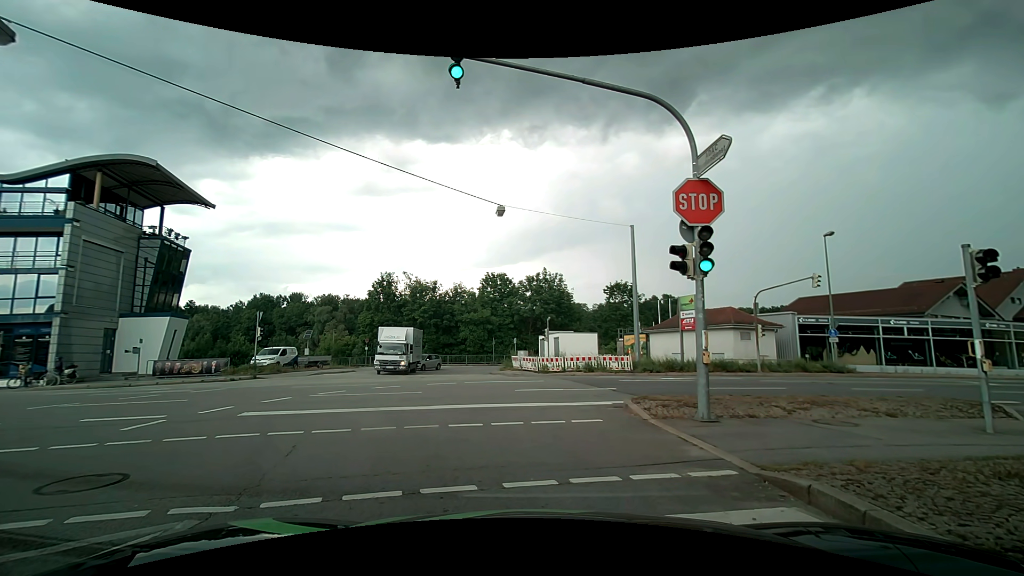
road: tertiary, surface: asphalt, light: Day
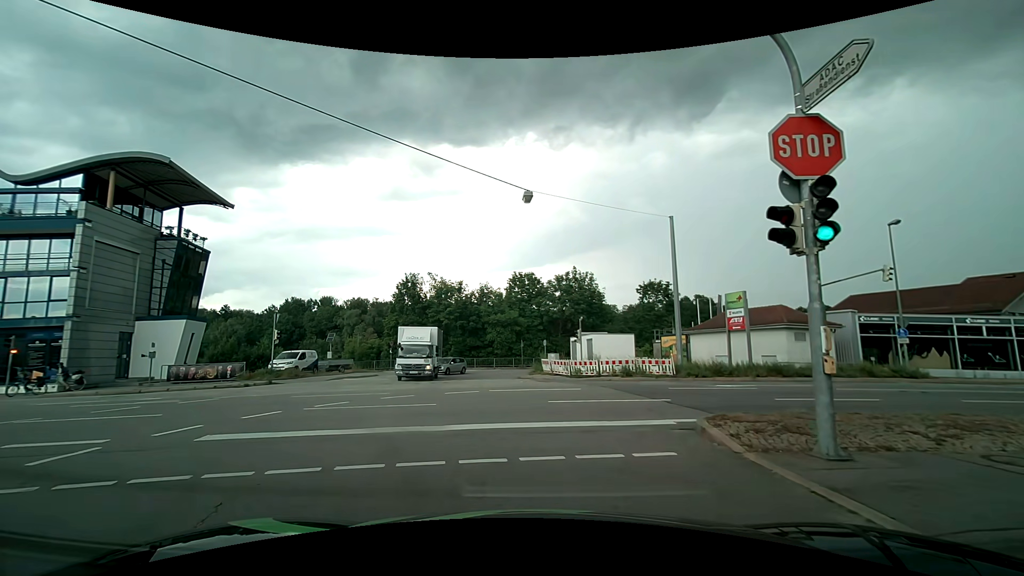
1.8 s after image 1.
(-0.1, +2.7) m; -3°
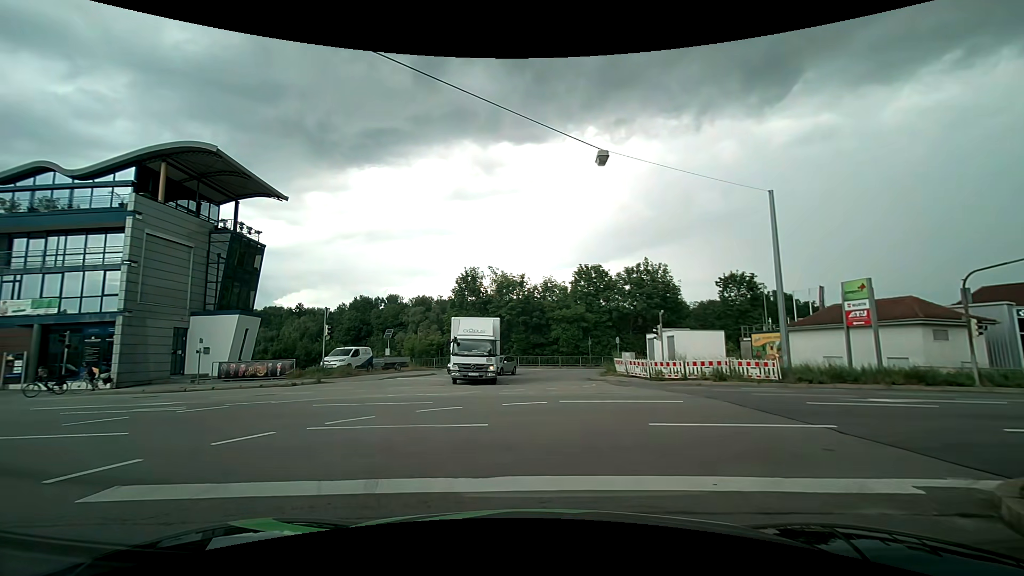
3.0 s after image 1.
(-0.3, +3.7) m; -8°
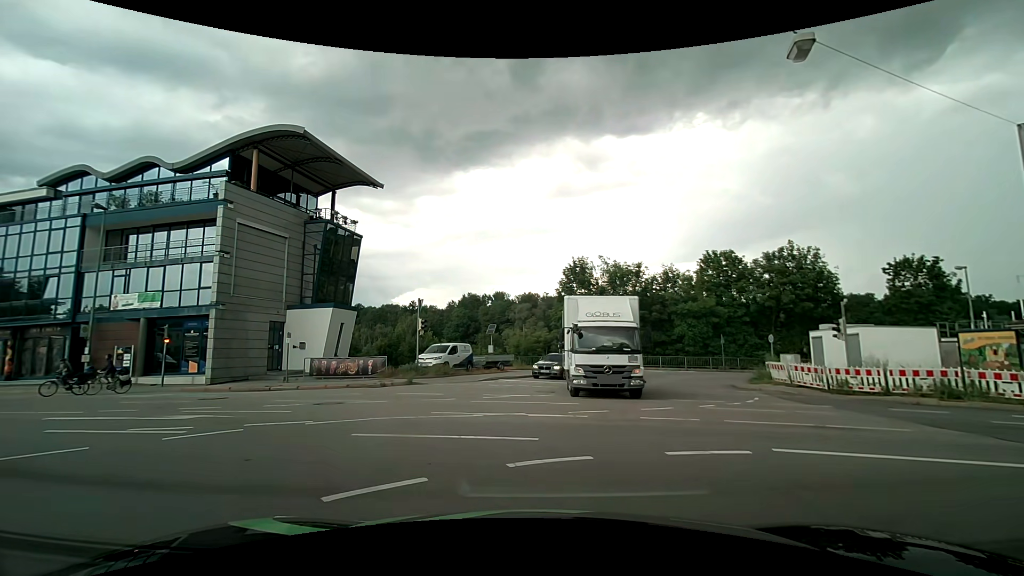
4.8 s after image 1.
(-0.4, +4.9) m; -12°
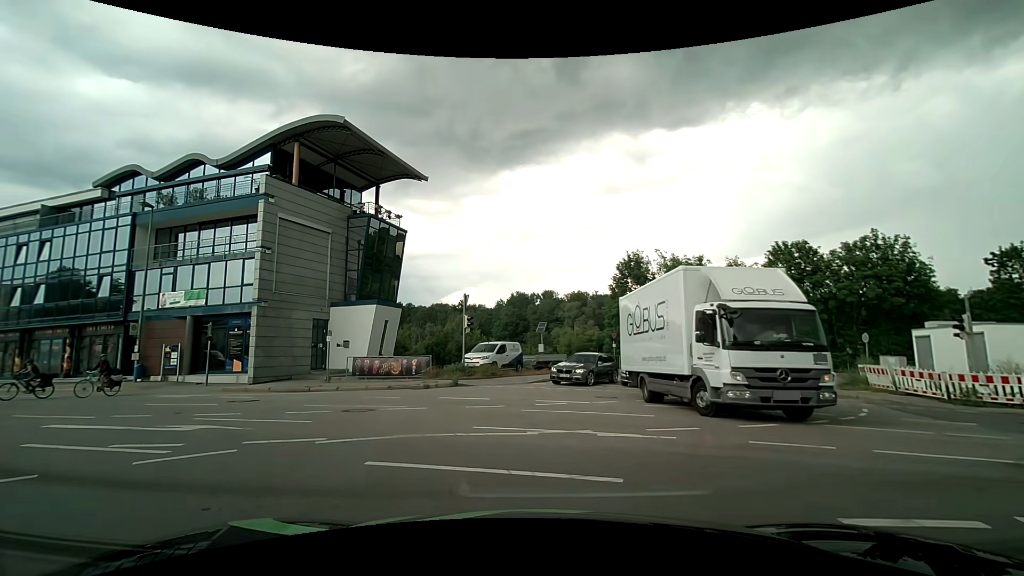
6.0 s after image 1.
(-0.1, +2.0) m; -6°
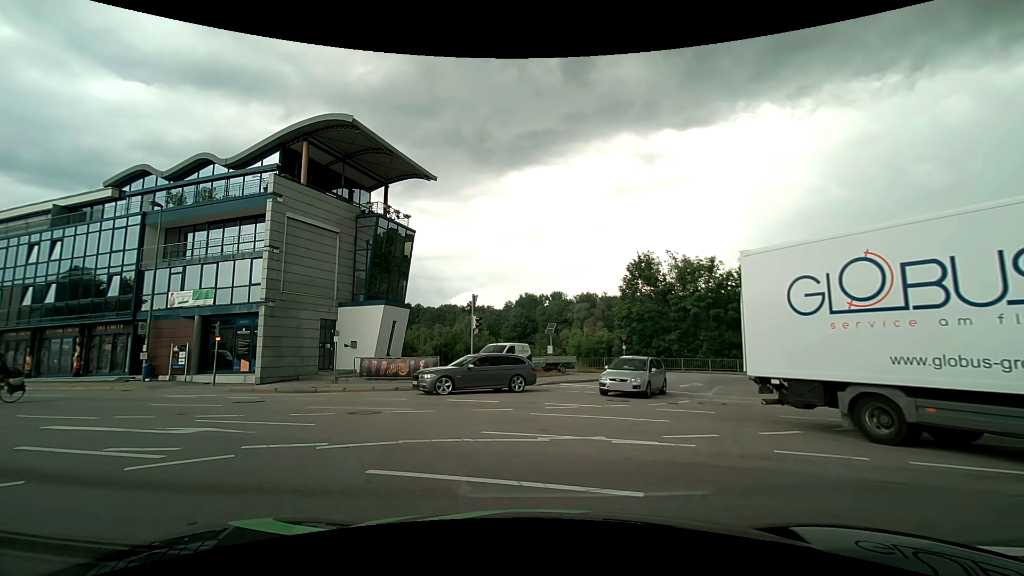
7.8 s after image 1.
(0.0, +0.4) m; 0°
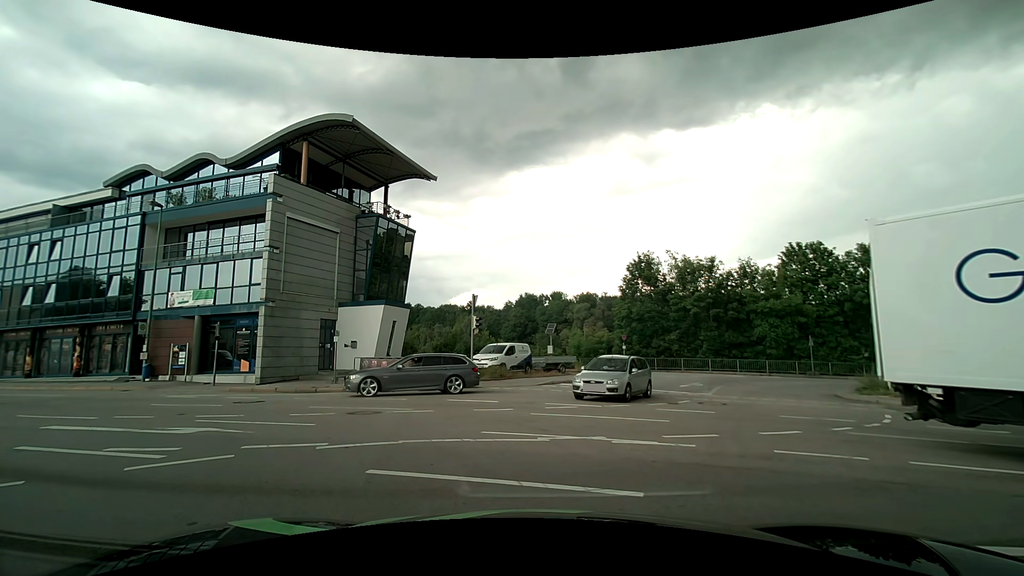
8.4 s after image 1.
(0.0, 0.0) m; 0°
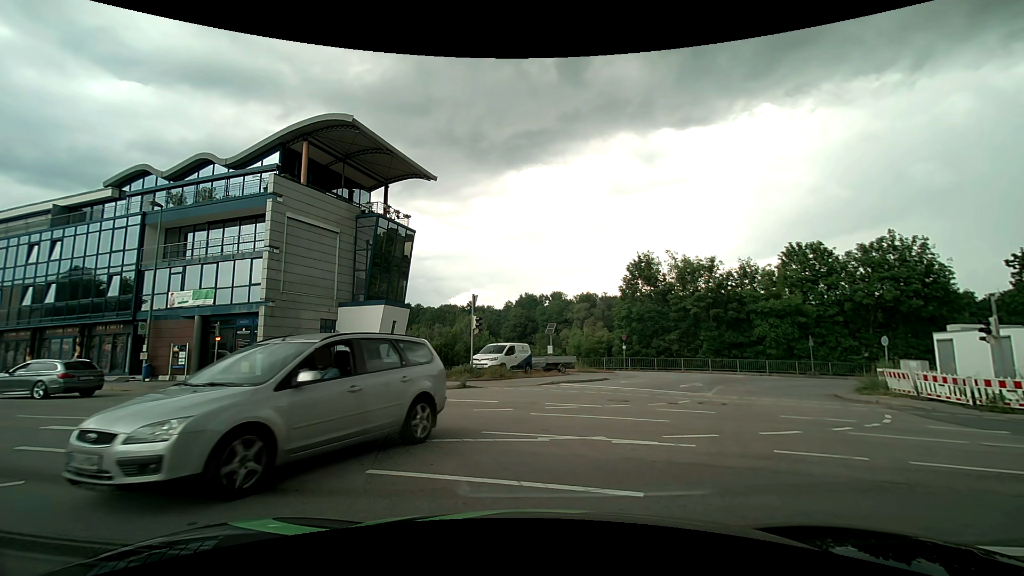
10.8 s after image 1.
(0.0, 0.0) m; 0°
(-3, +9) (-11, +15) (-20, +19) (-30, +22) (-39, +25) (-49, +28) (-58, +31) (-68, +34) (-77, +38) (-87, +41) m
